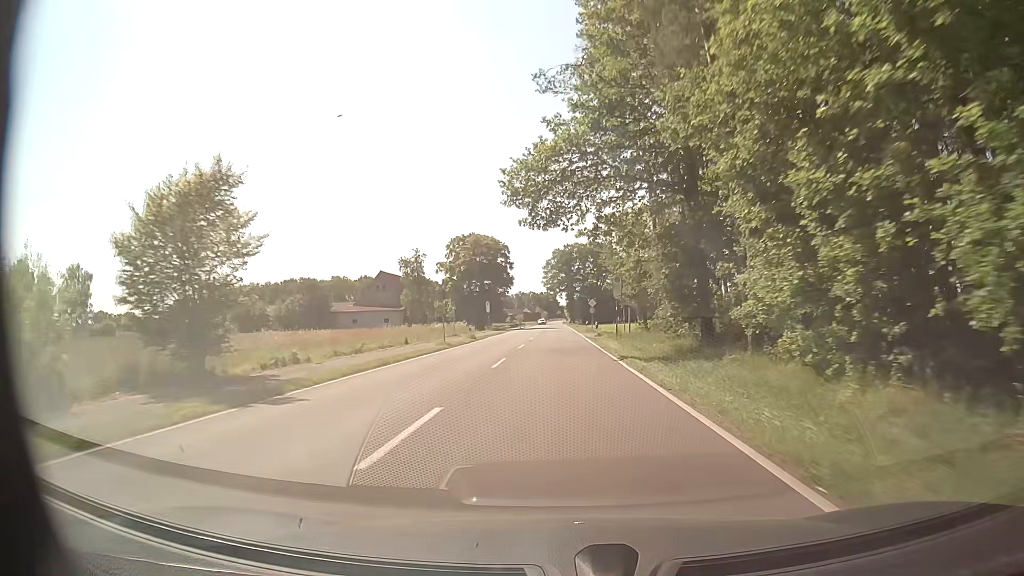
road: tertiary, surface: asphalt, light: Day
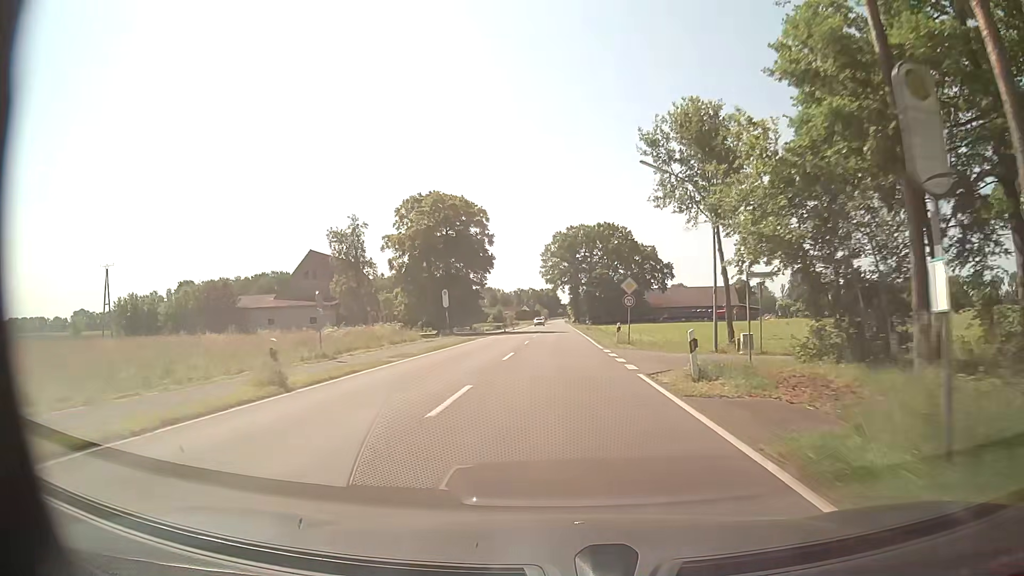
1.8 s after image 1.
(+0.3, +33.4) m; +1°
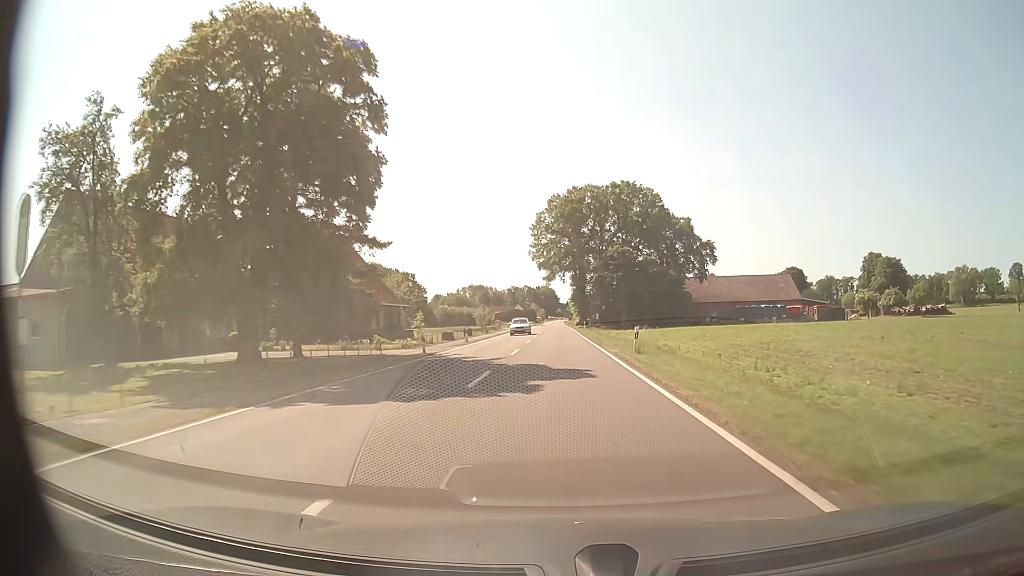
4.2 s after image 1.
(-0.1, +44.6) m; 0°
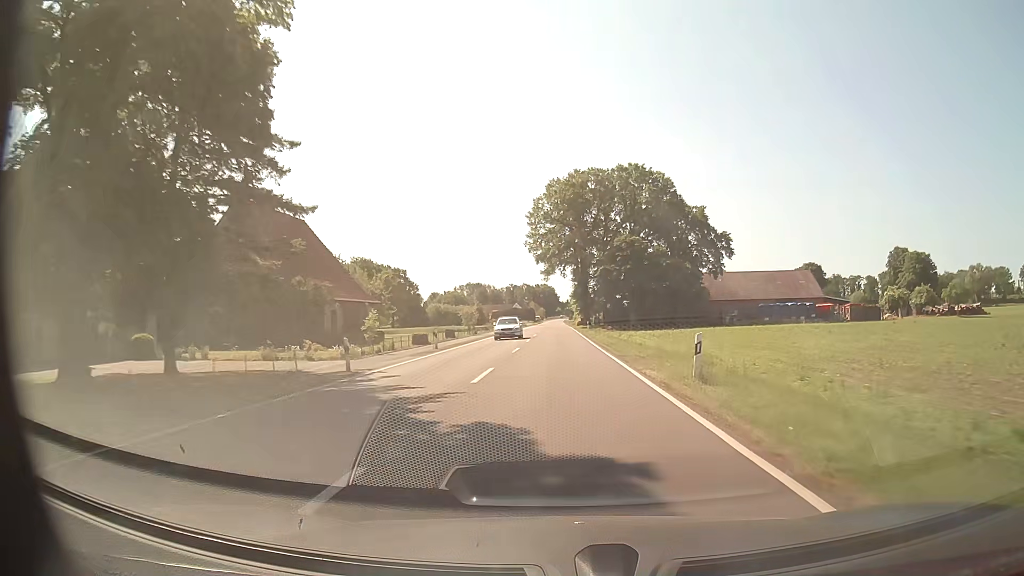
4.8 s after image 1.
(0.0, +11.1) m; 0°
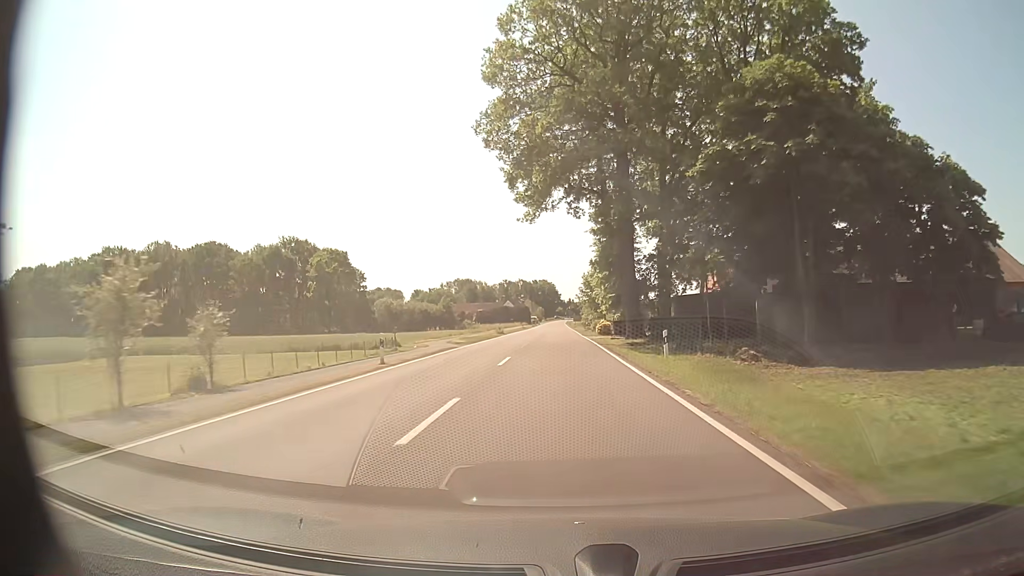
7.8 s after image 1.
(-0.1, +55.6) m; 0°
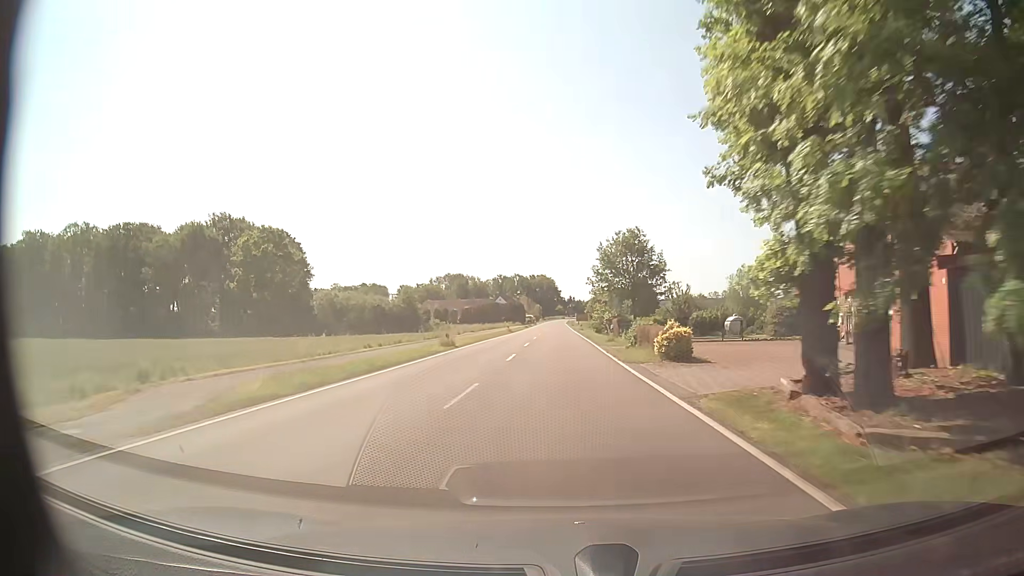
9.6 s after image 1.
(-0.1, +33.3) m; 0°
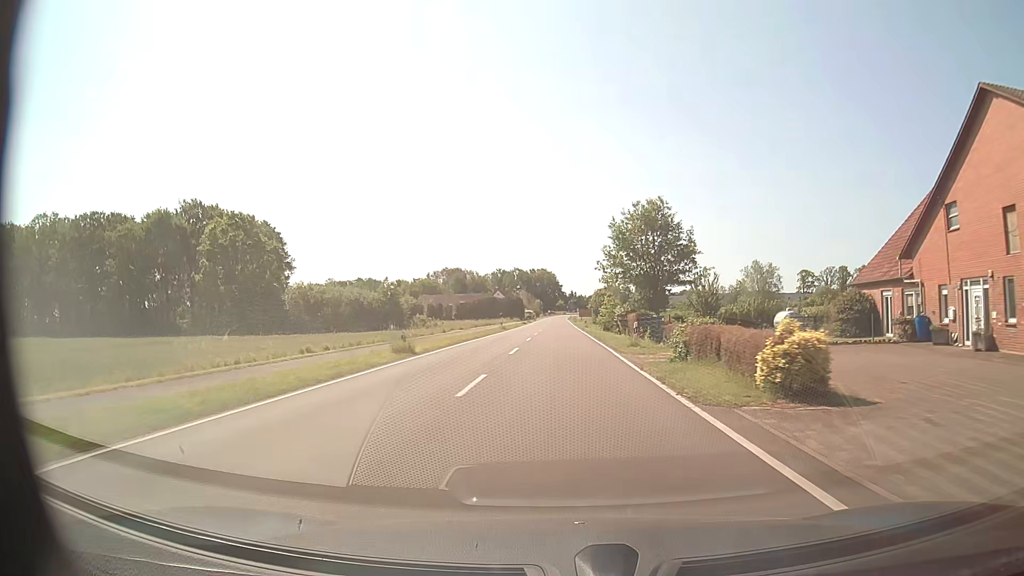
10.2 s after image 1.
(0.0, +11.1) m; 0°
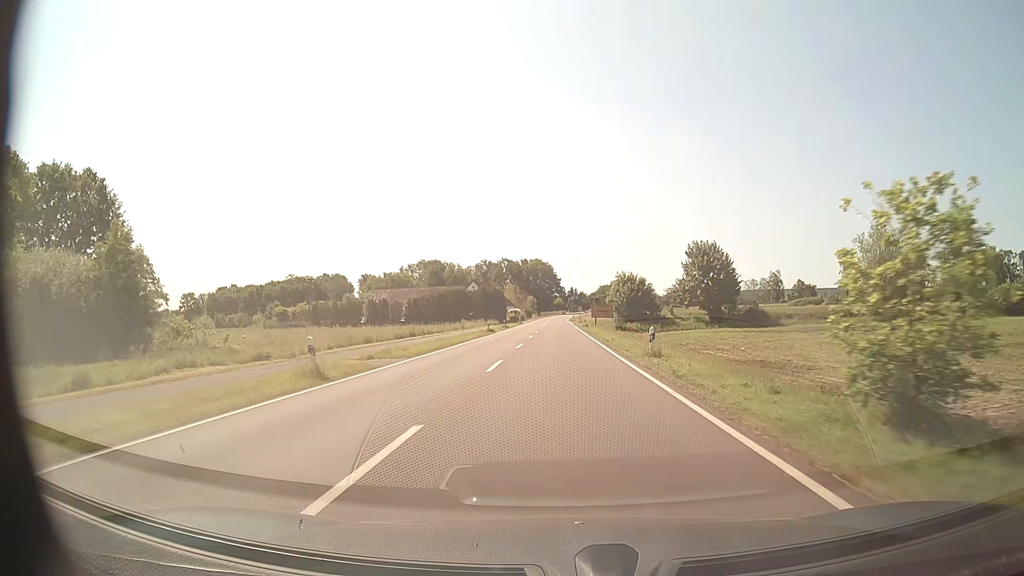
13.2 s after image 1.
(+0.1, +55.7) m; 0°
(0, +10) (0, +20) (0, +30) (0, +40) (0, +50) (0, +60) (0, +70) (0, +80) (0, +90) (0, +100) m
